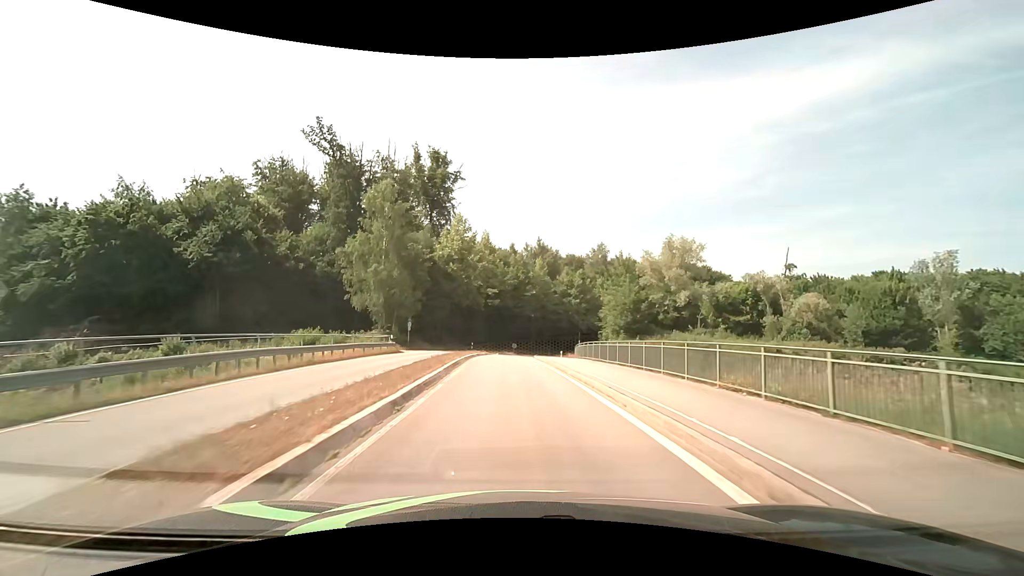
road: primary_link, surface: asphalt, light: Day
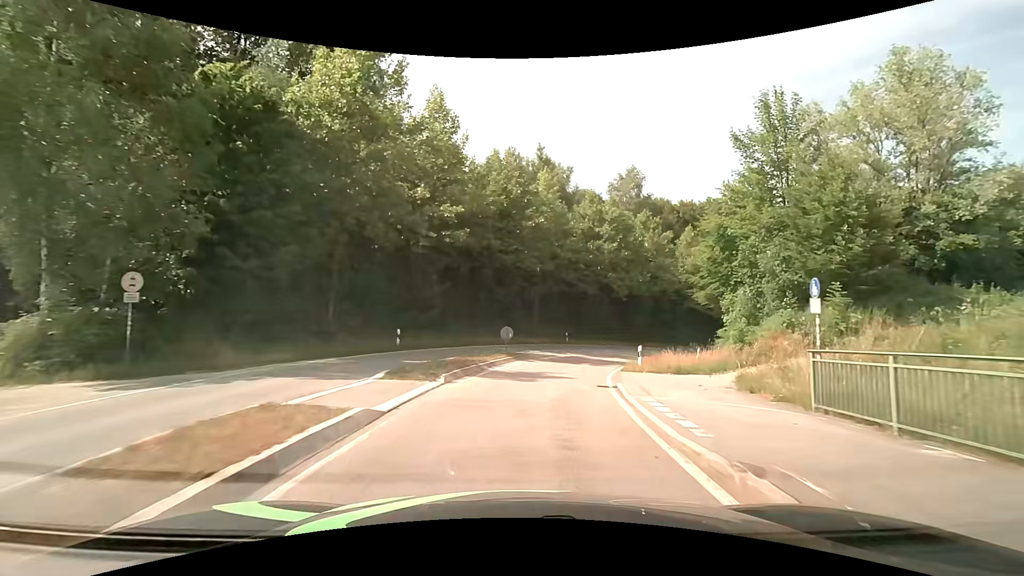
(-0.8, +38.2) m; +1°
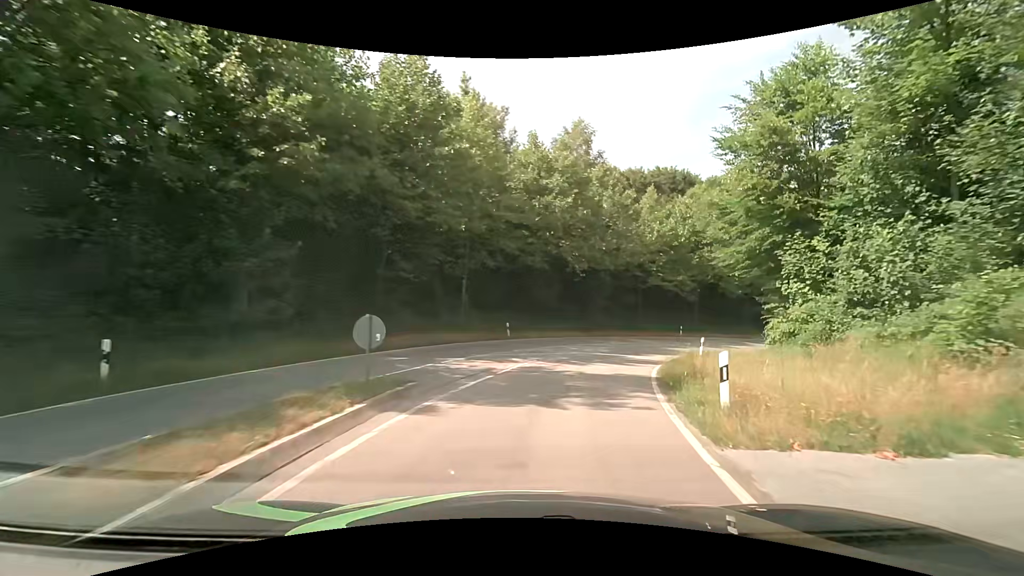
(+0.7, +13.8) m; +7°
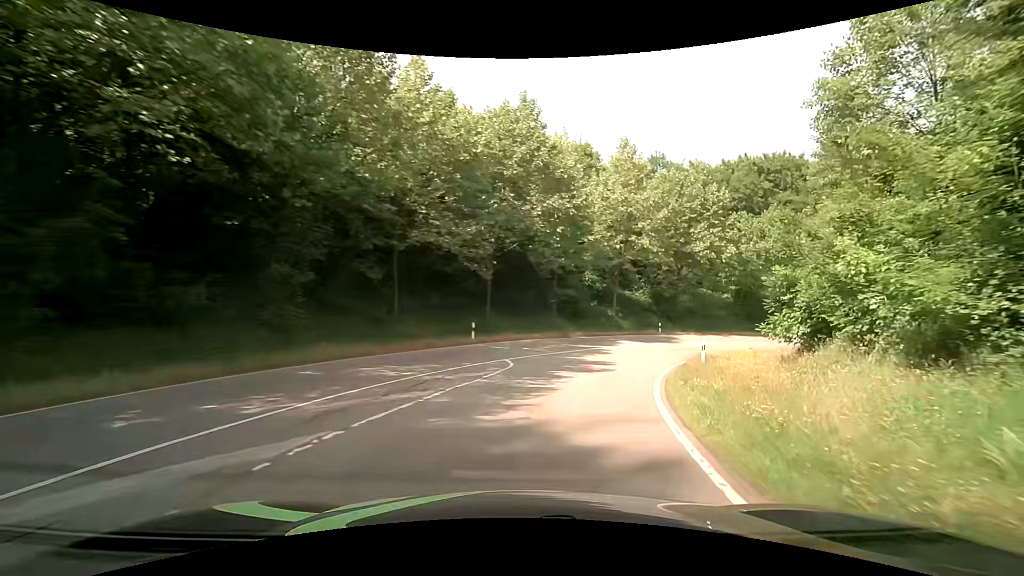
(+5.9, +26.4) m; +26°
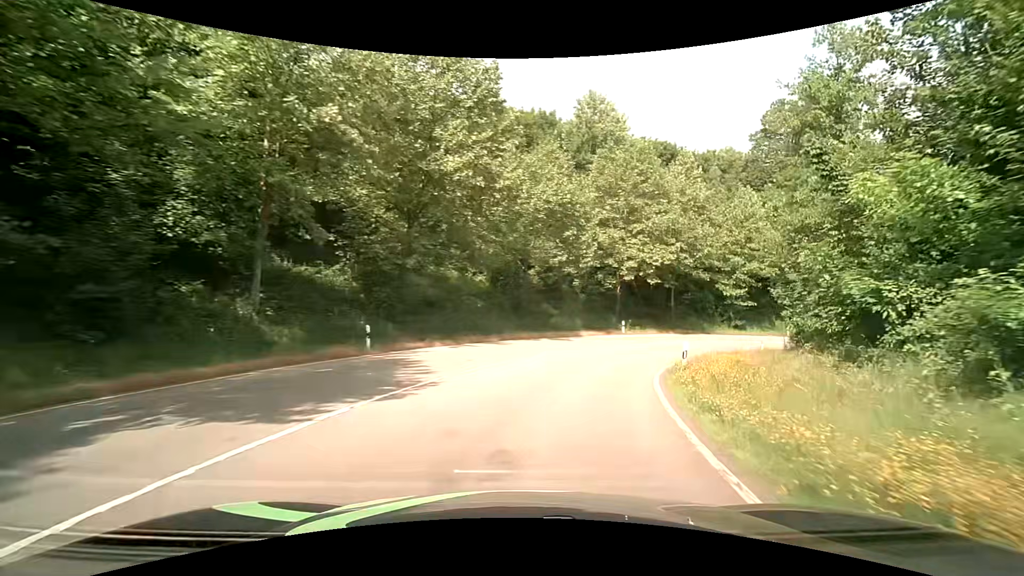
(+7.5, +26.3) m; +32°
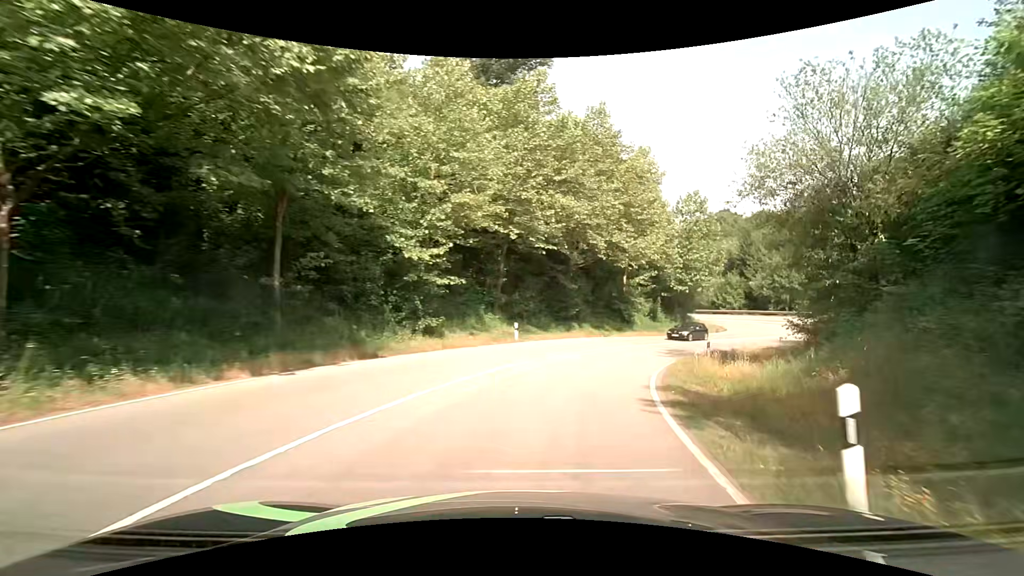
(+10.5, +31.9) m; +37°
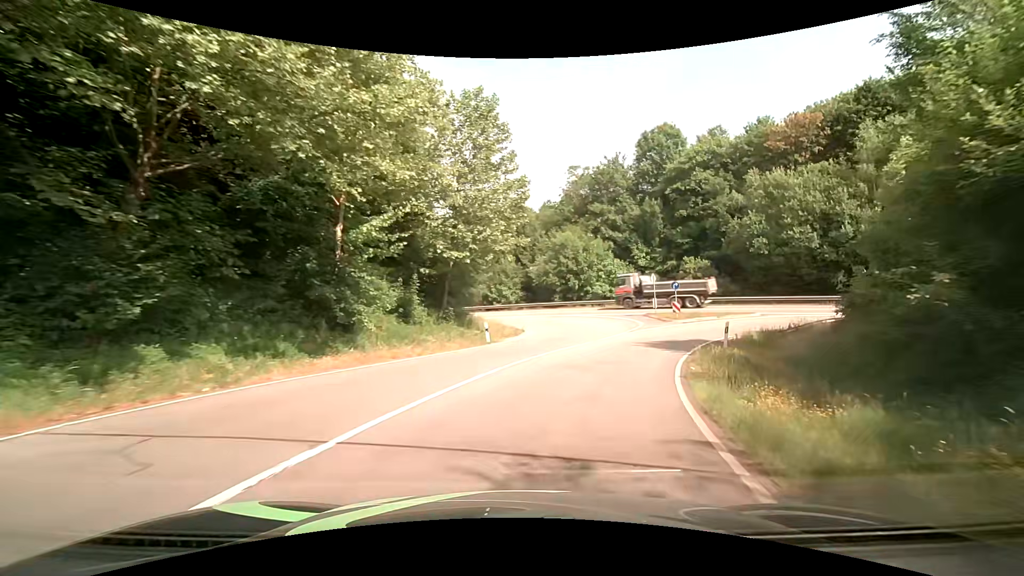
(+6.5, +25.3) m; +28°
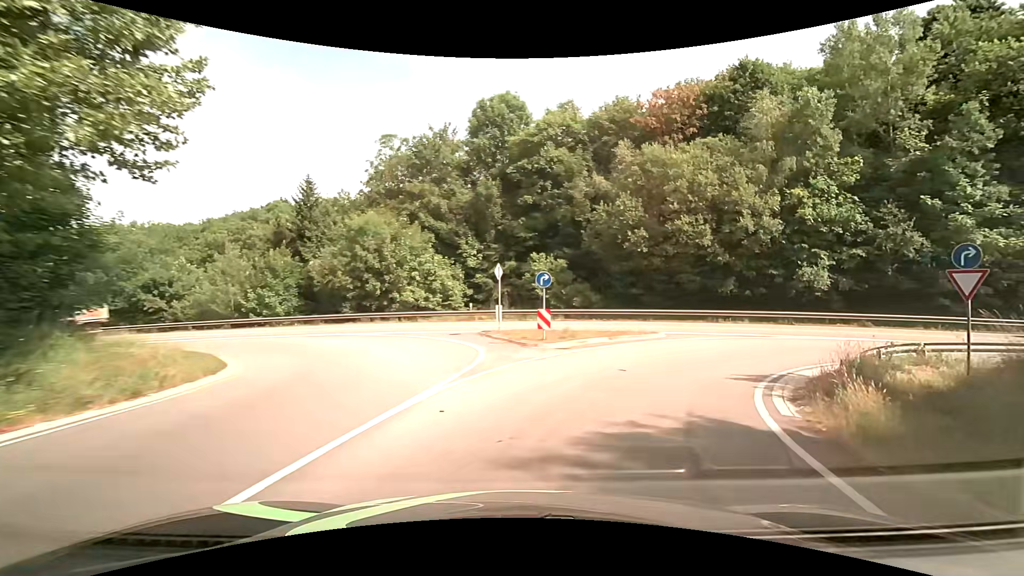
(+2.6, +17.4) m; +19°
(+2, +10) (+9, +17) (+18, +19) (+28, +17) (+38, +14) (+47, +11) (+57, +8) (+66, +4) (+76, +1) (+85, -3) m
